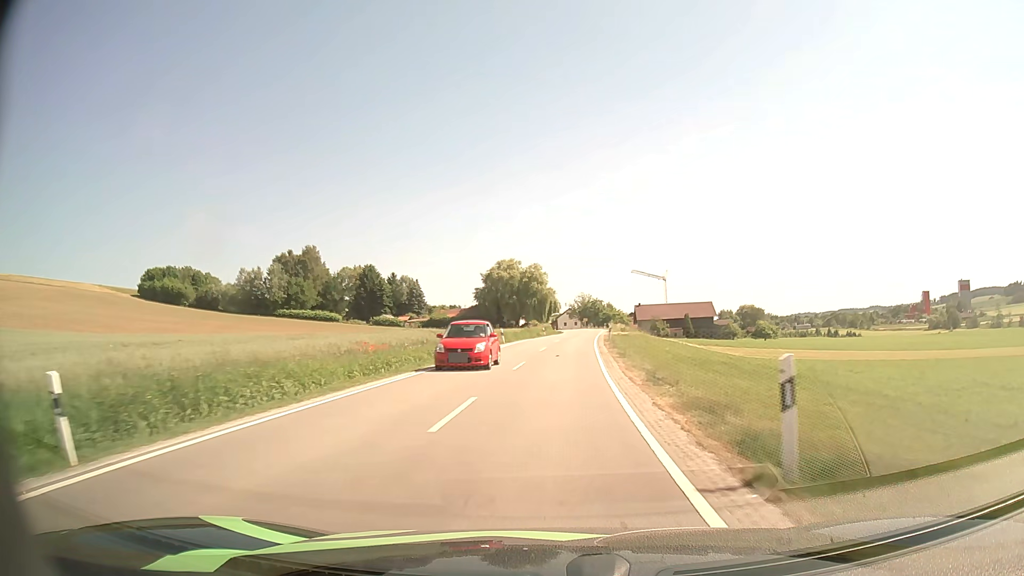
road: secondary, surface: asphalt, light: Day
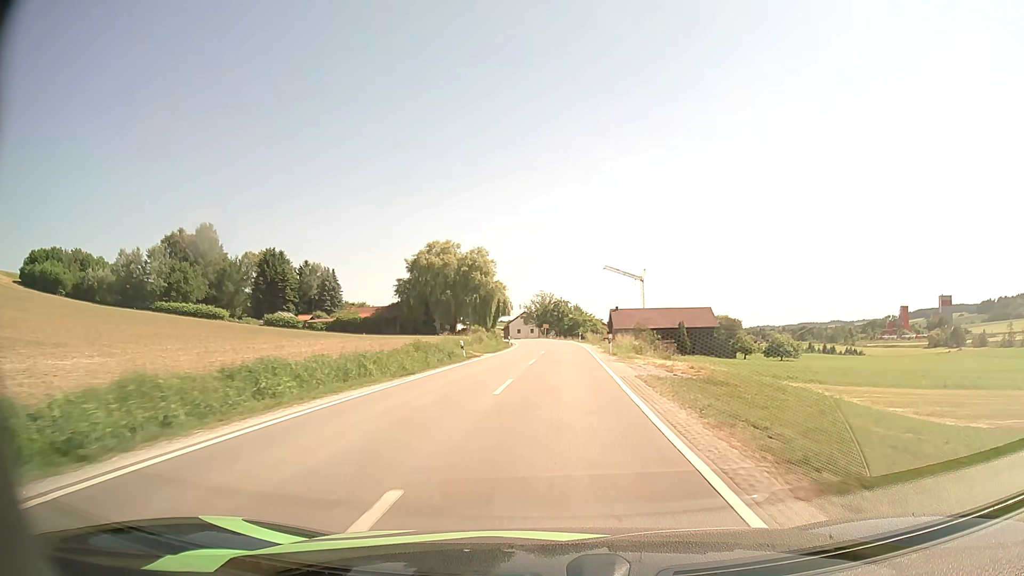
(+1.5, +43.2) m; +4°
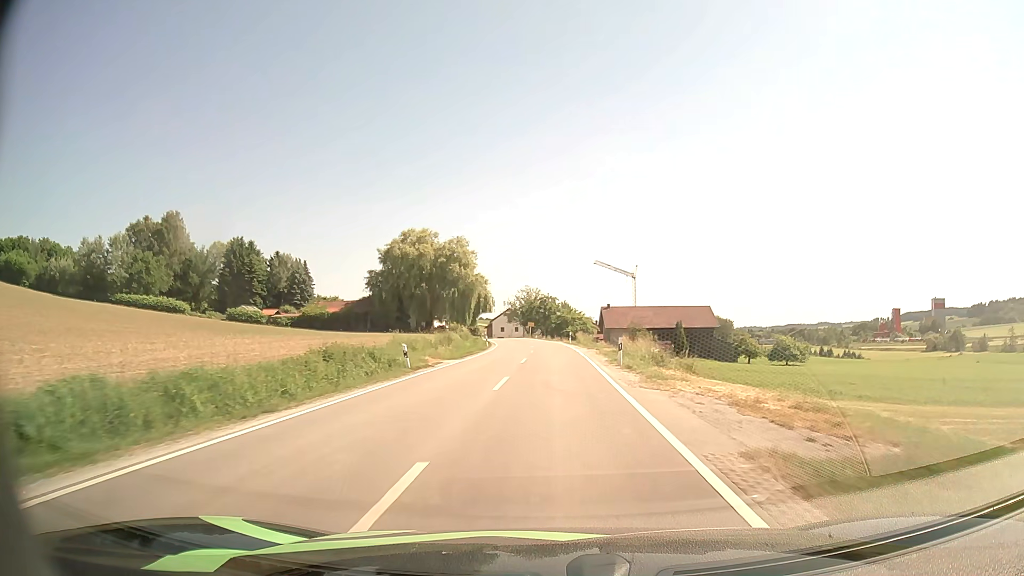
(+0.1, +10.8) m; +1°
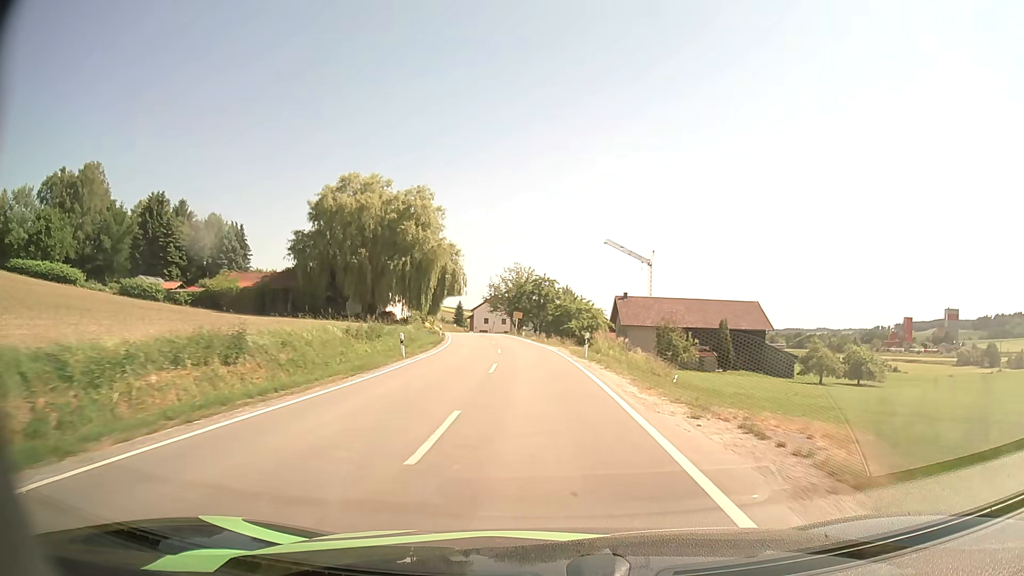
(+0.4, +32.4) m; +1°
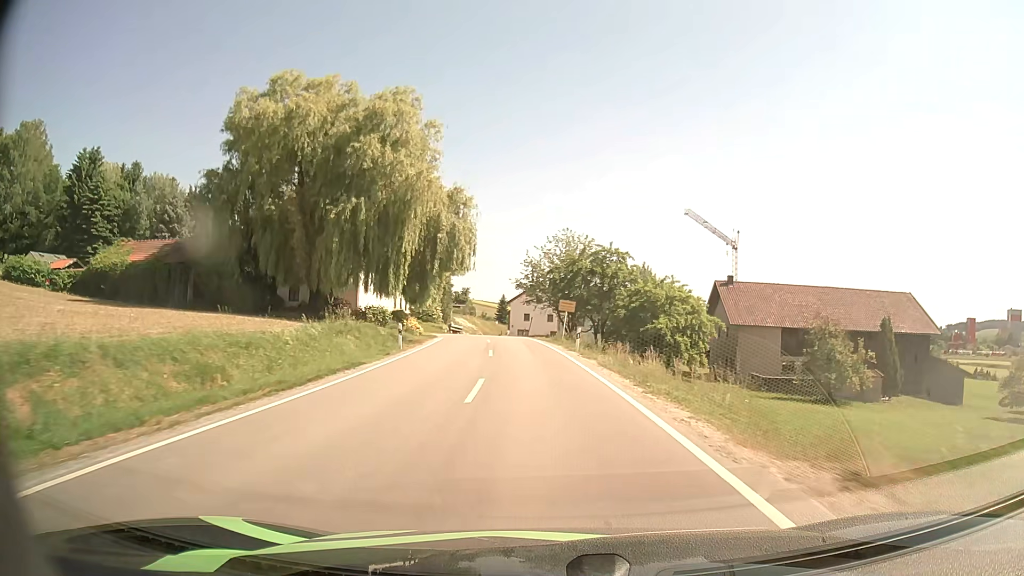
(-1.1, +31.7) m; -4°
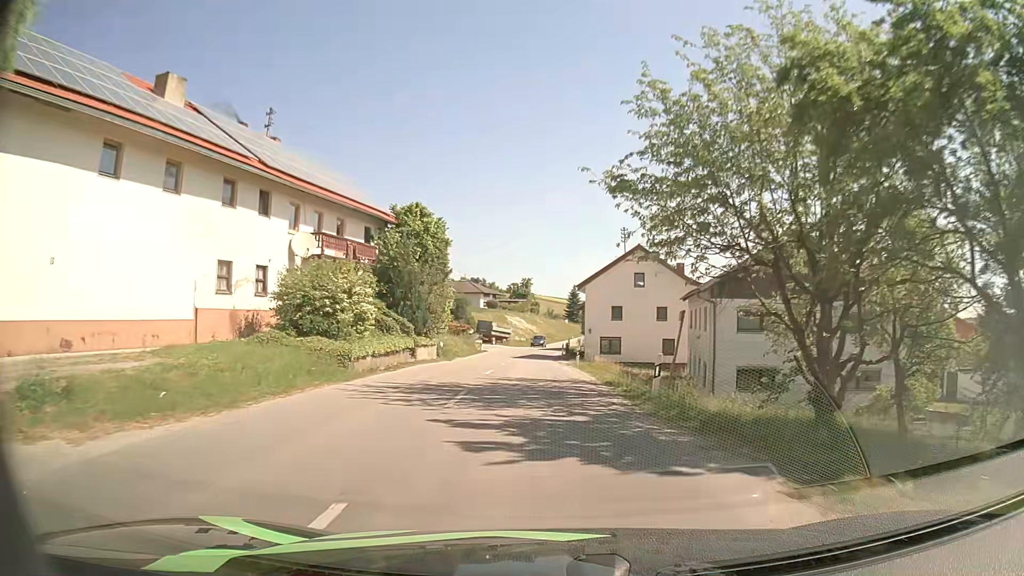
(-2.5, +44.7) m; -5°
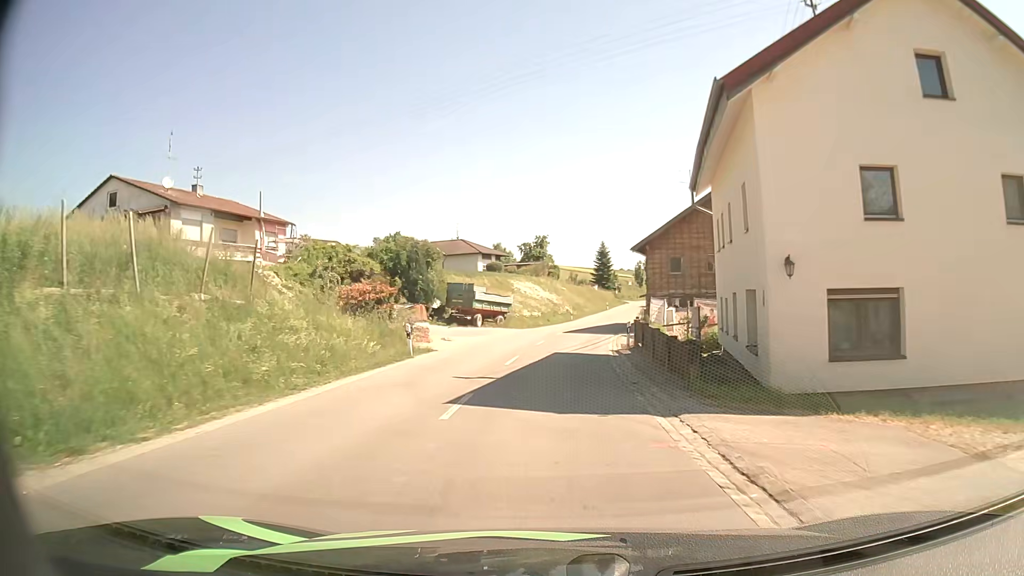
(-1.2, +38.1) m; -2°
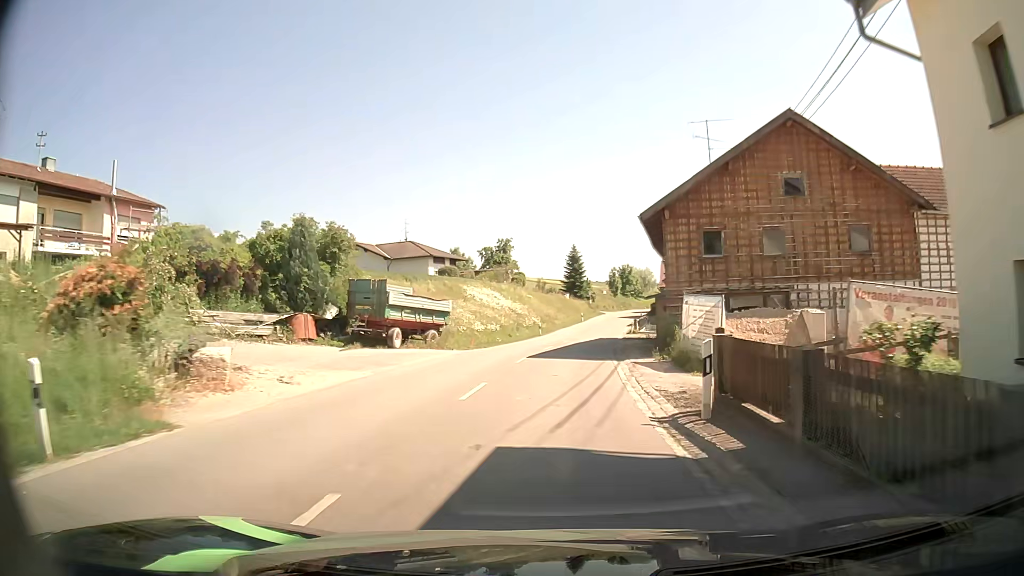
(+0.3, +16.0) m; +3°
